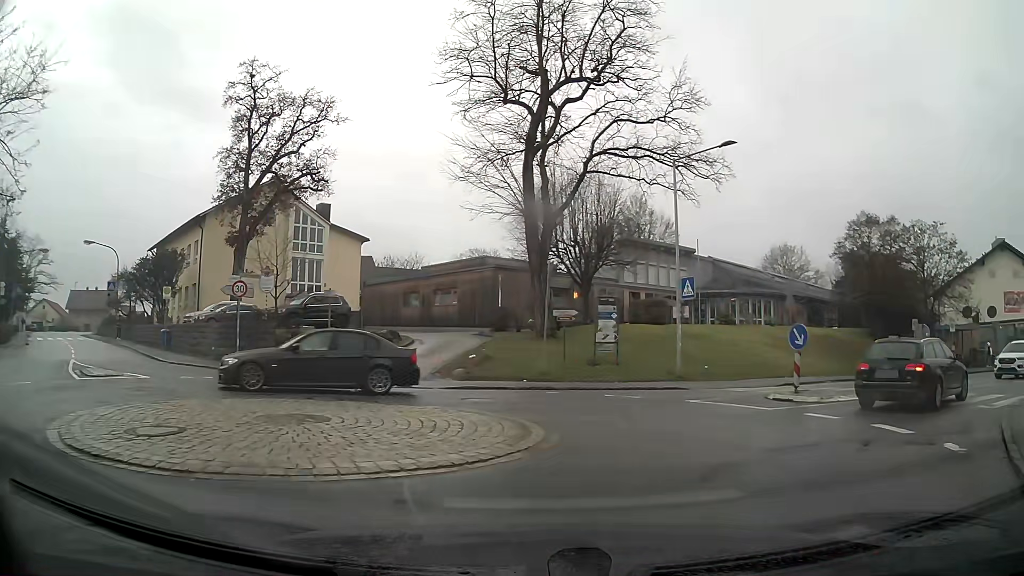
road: tertiary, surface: asphalt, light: Day
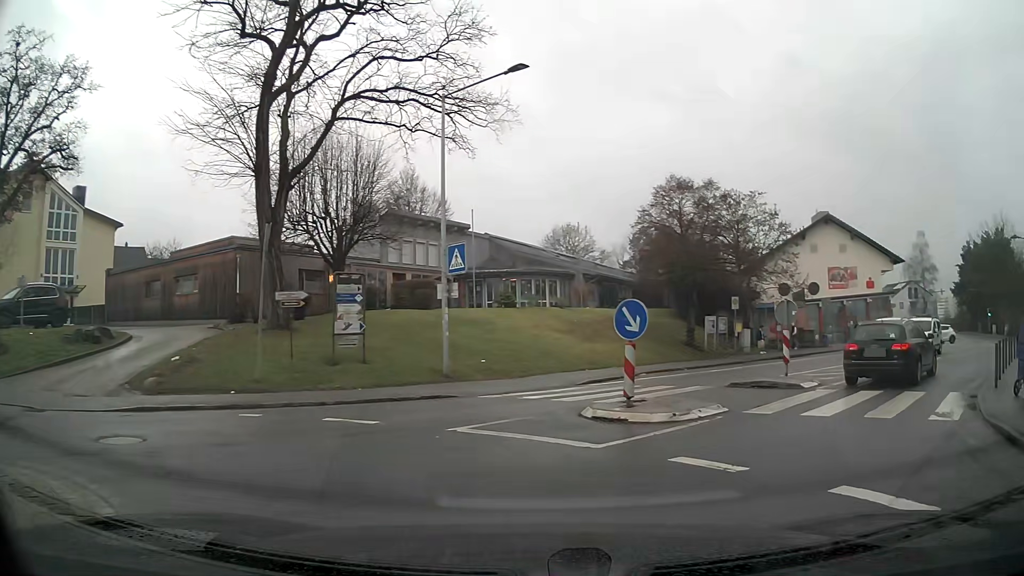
(+0.9, +5.7) m; +20°
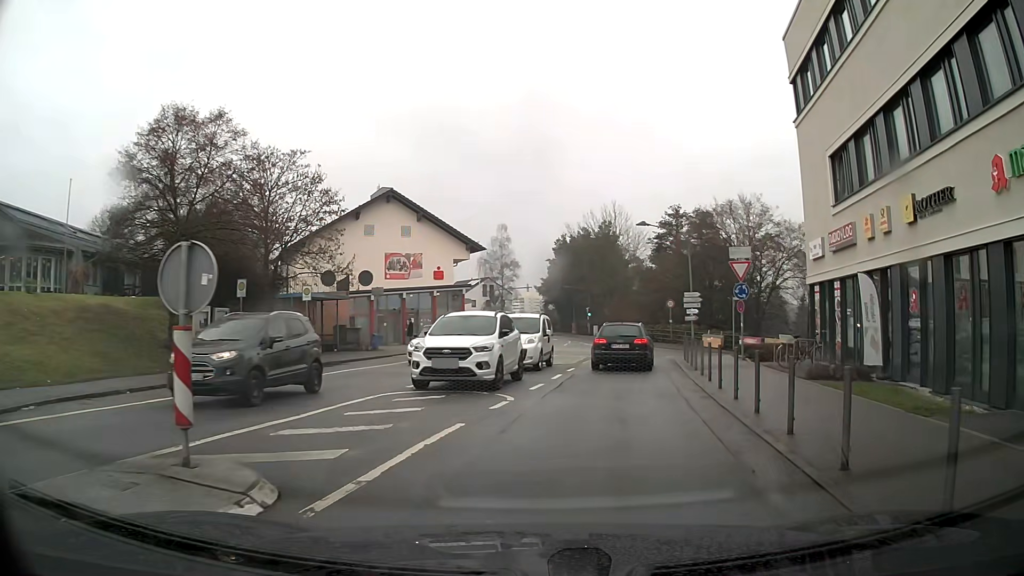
(+3.8, +10.4) m; +34°
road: unclassified
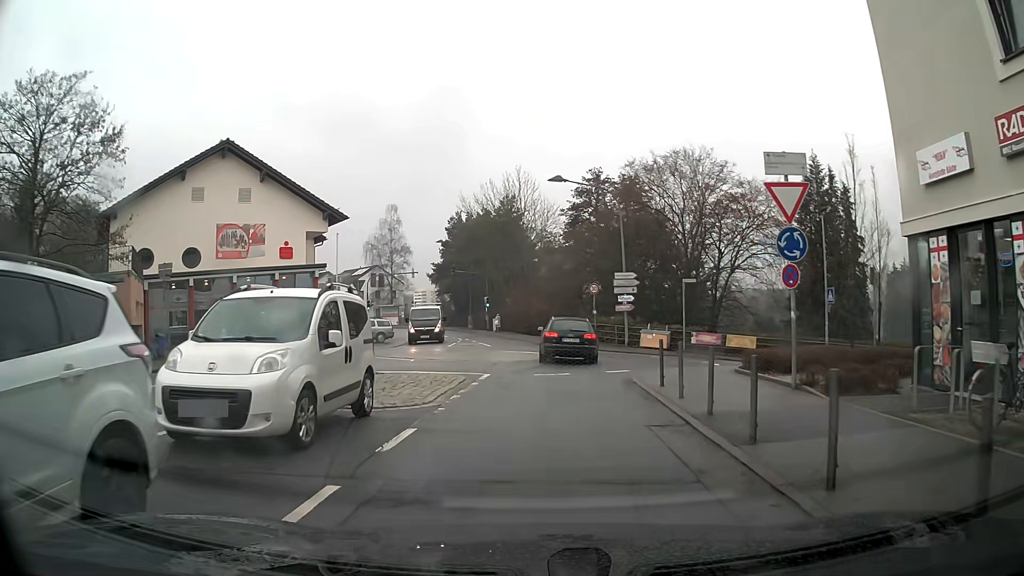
(+1.3, +13.3) m; +8°
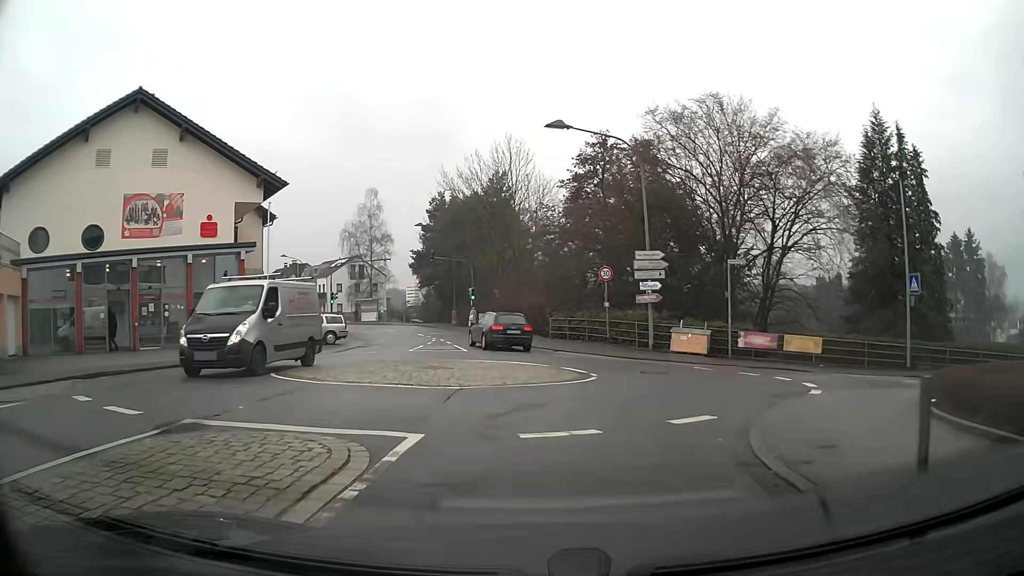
(+0.1, +9.2) m; 0°
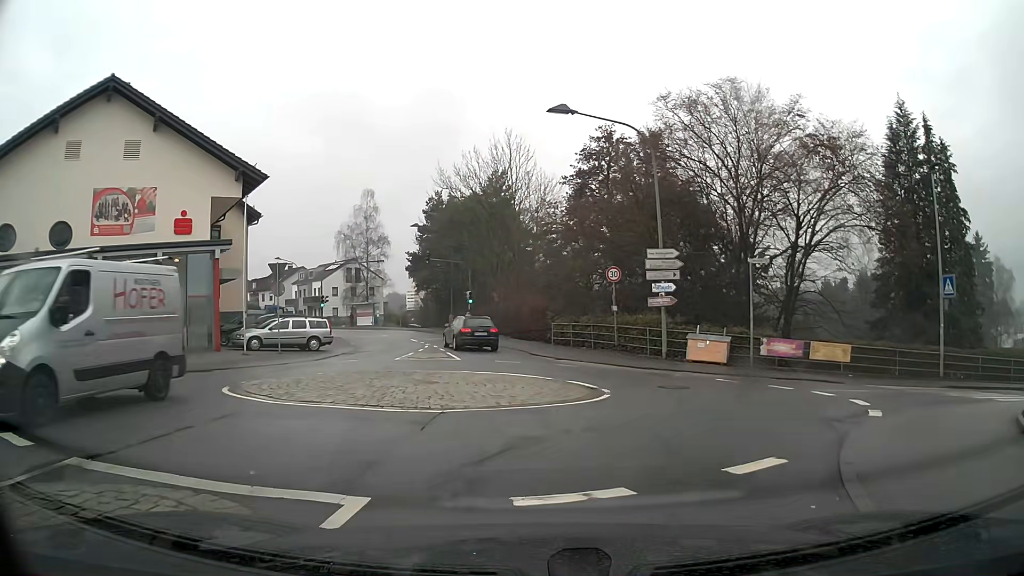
(0.0, +2.6) m; +1°
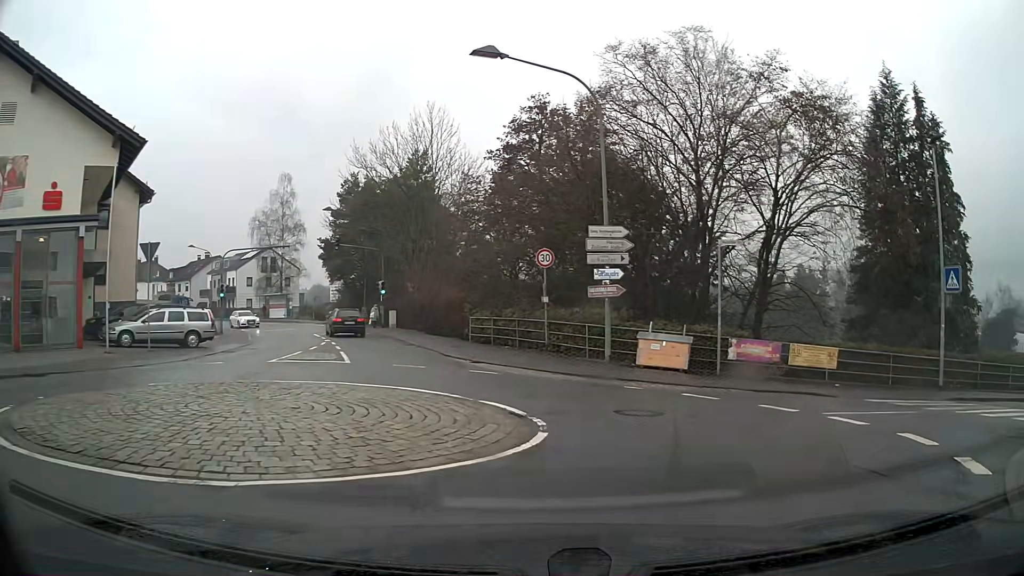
(+0.2, +4.8) m; +7°
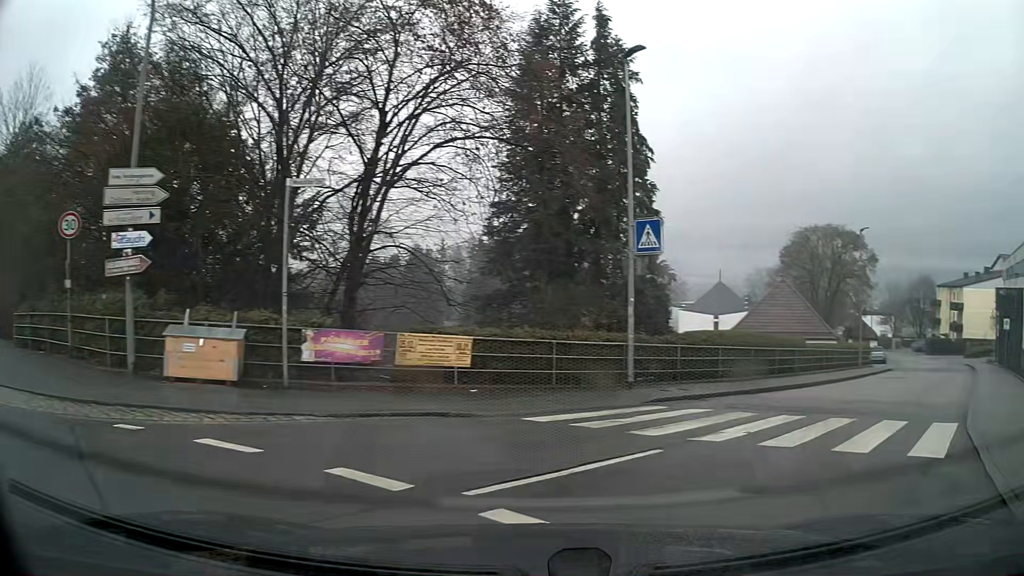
(+1.8, +6.4) m; +35°
(+3, +9) (+9, +18) (+14, +26) (+20, +34) (+25, +43) (+30, +51) (+35, +60) (+38, +70) (+41, +79) (+43, +89) m
